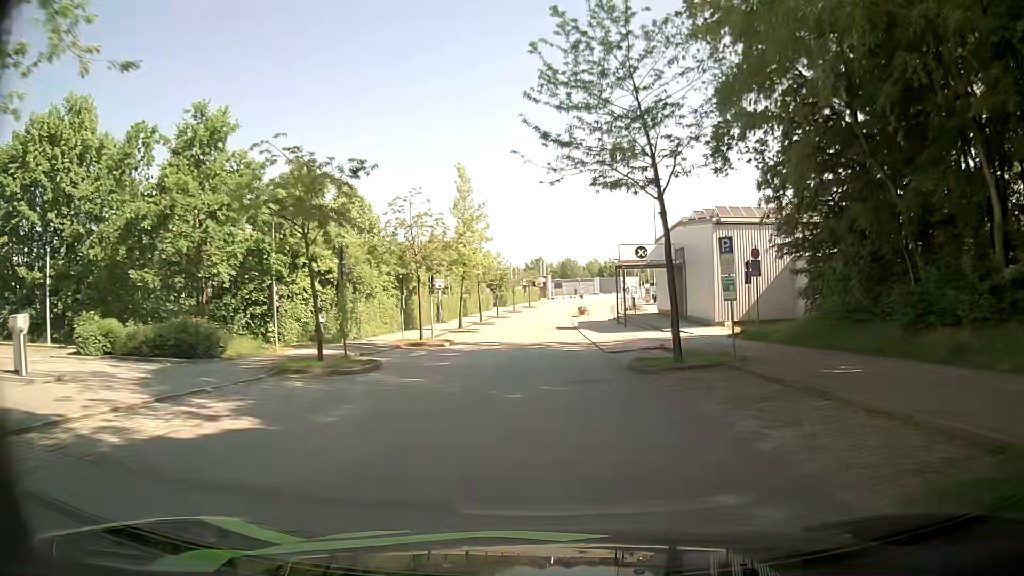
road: residential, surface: asphalt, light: Day
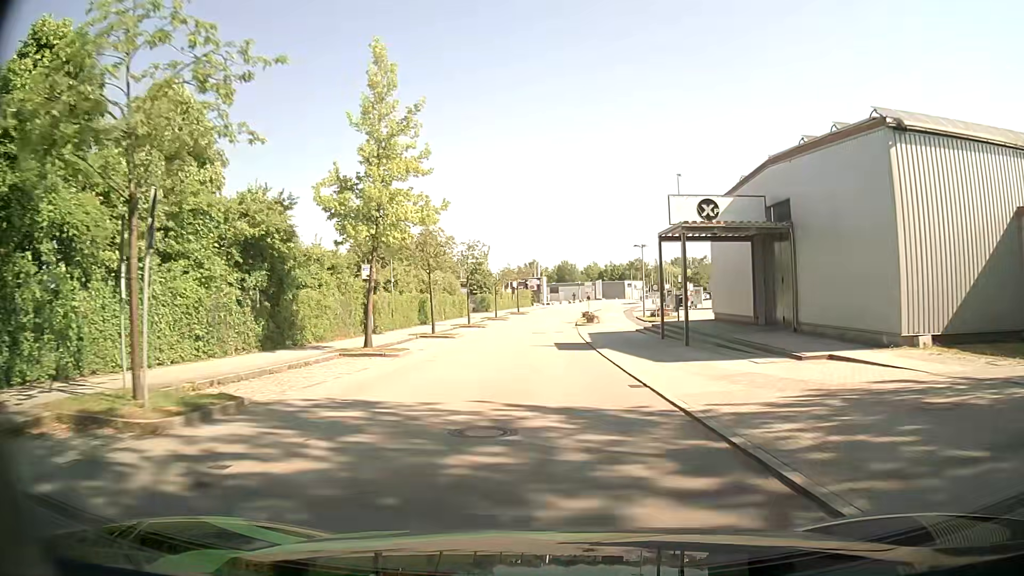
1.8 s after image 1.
(-0.1, +22.4) m; 0°
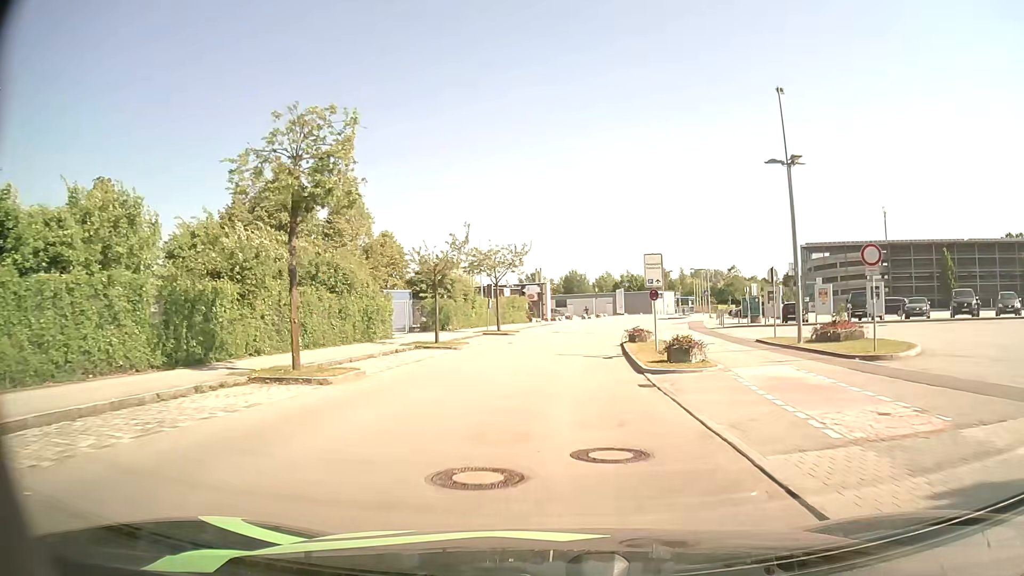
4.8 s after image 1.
(+0.2, +35.7) m; 0°
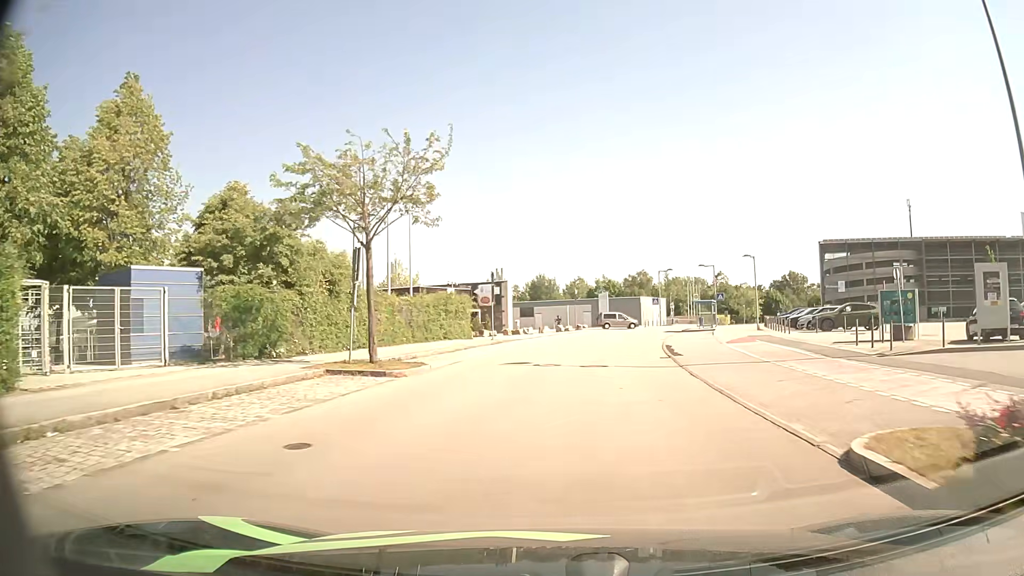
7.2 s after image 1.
(+0.2, +25.9) m; +3°
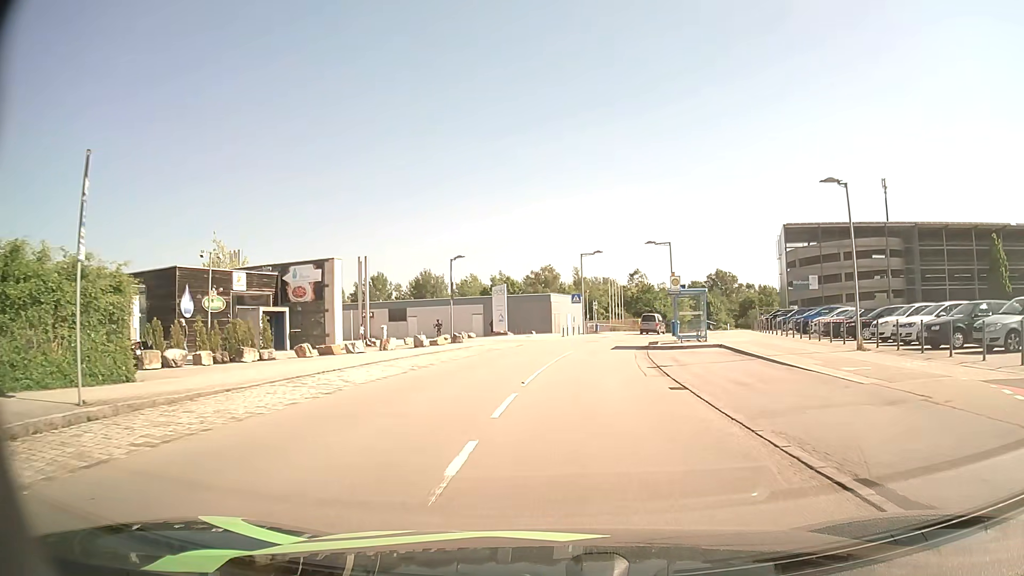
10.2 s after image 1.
(+2.2, +27.6) m; +9°
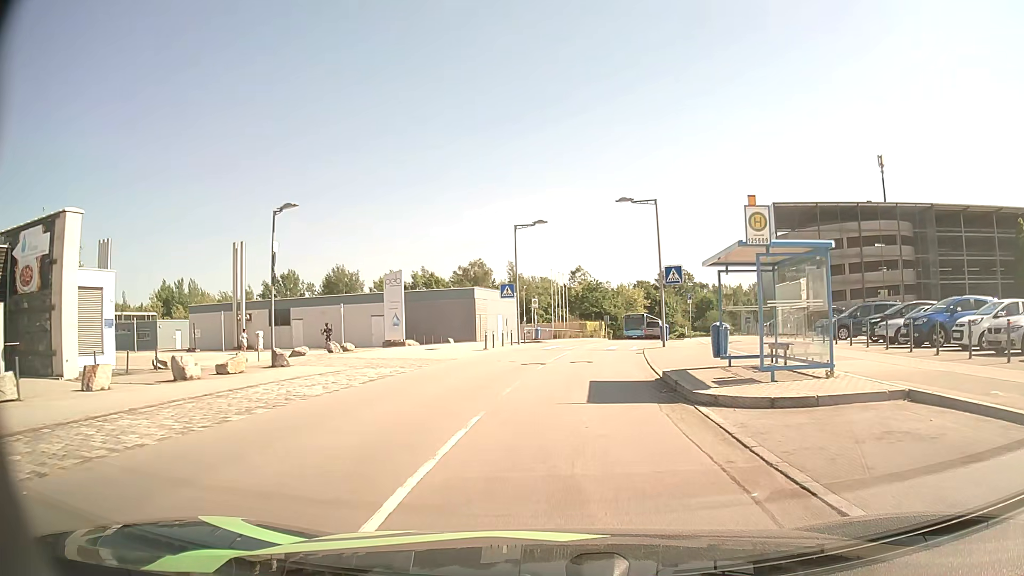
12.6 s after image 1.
(+1.0, +19.3) m; +5°
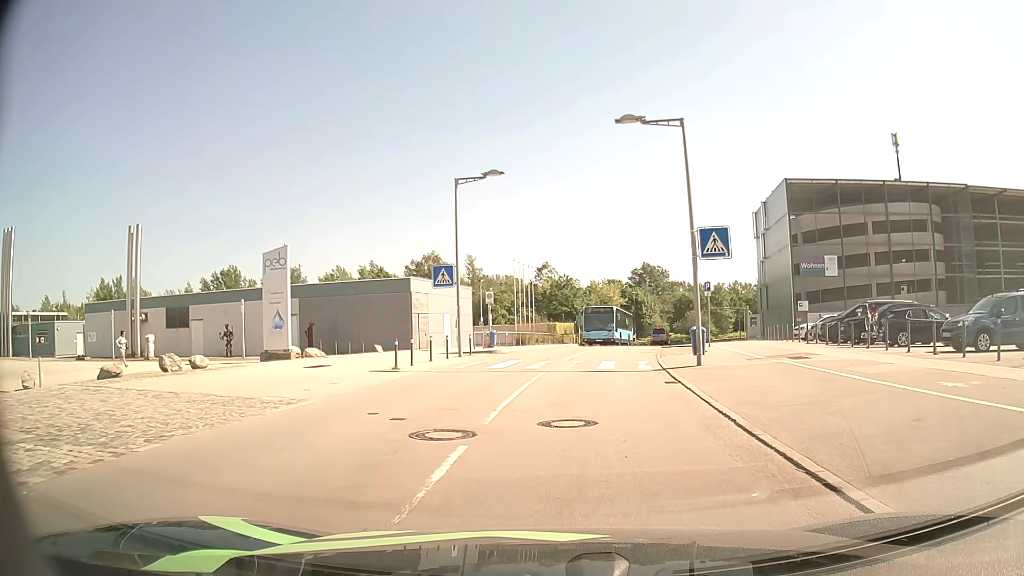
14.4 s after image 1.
(+0.3, +13.4) m; +2°
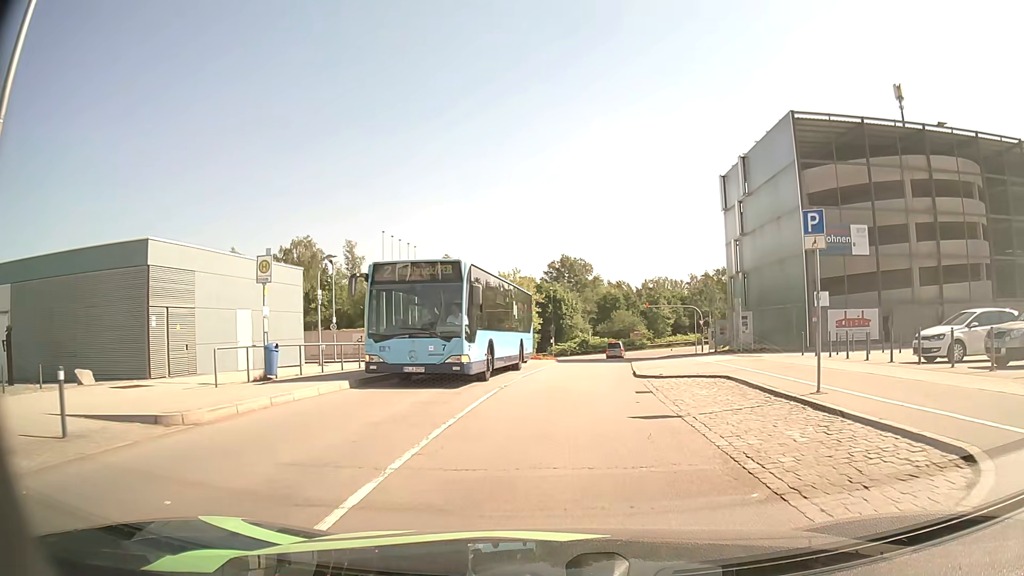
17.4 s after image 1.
(+1.6, +20.9) m; +8°
